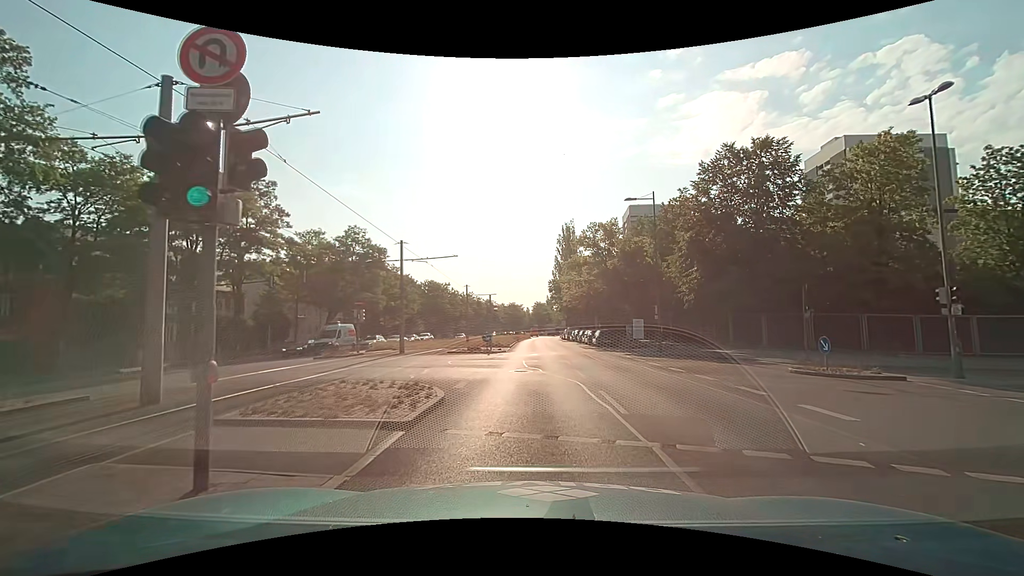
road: secondary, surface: asphalt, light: Day
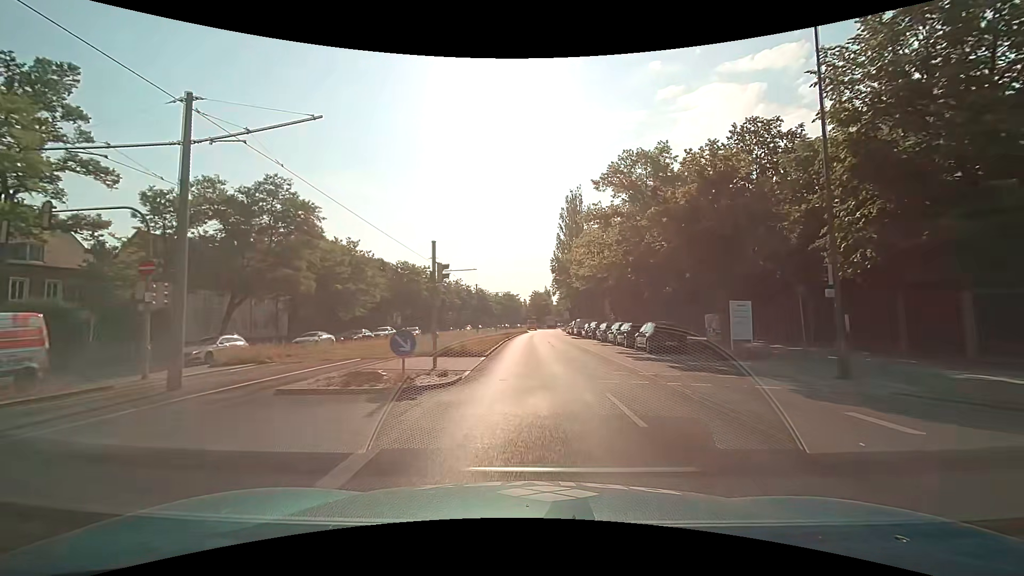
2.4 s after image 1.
(+0.1, +20.5) m; 0°
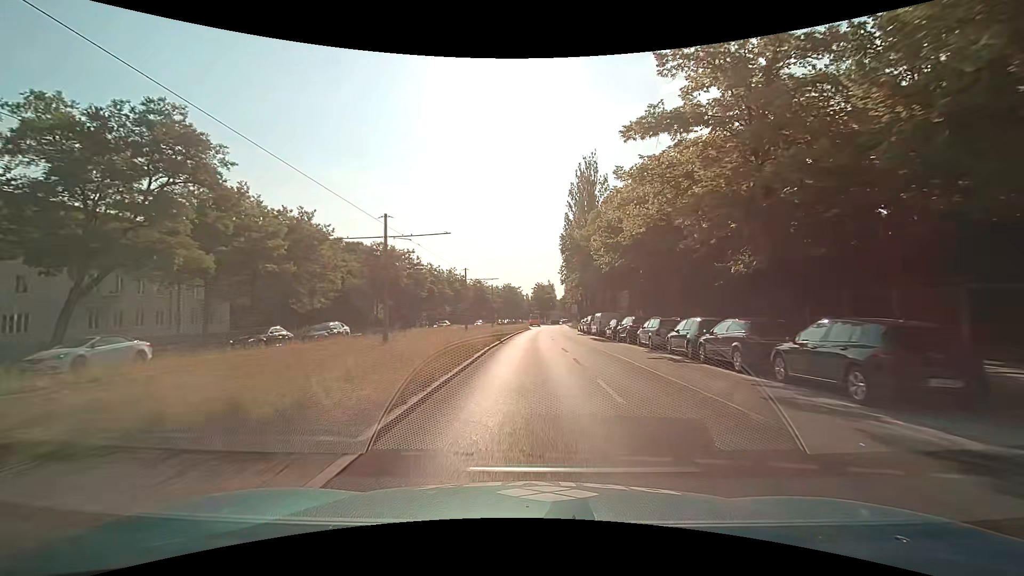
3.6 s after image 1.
(0.0, +14.9) m; -1°
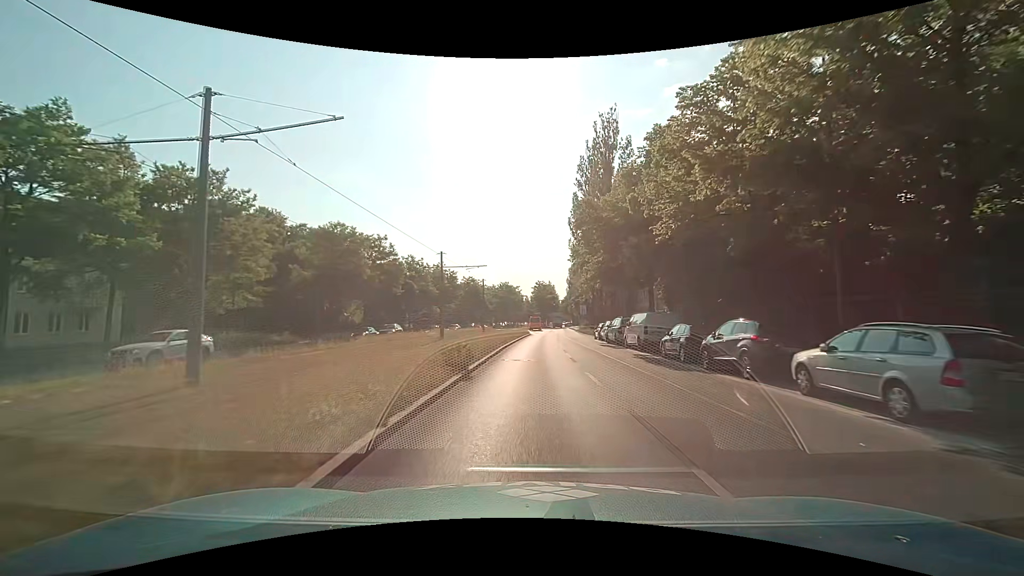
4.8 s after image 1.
(+0.1, +15.3) m; +1°
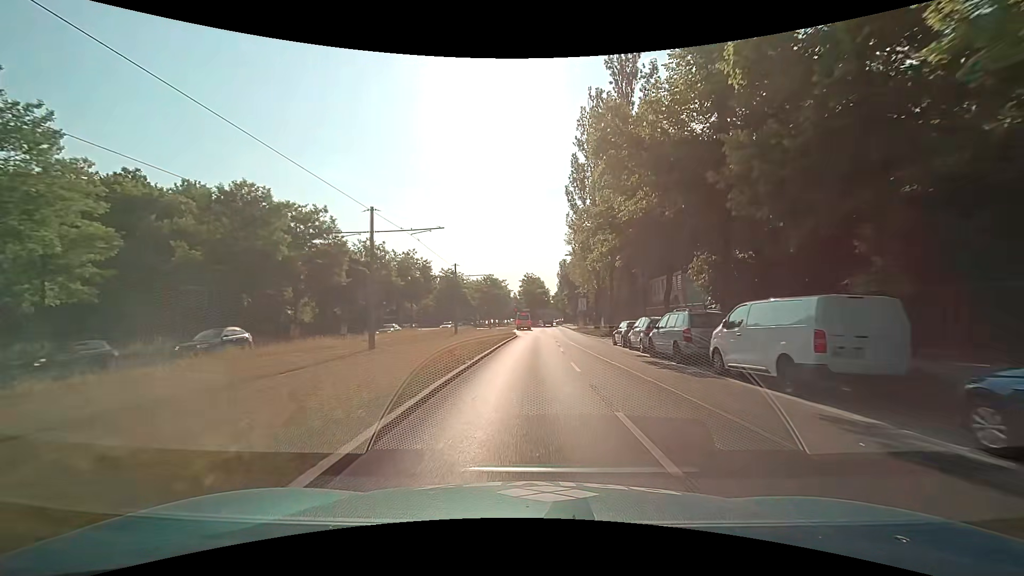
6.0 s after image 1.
(+0.2, +15.3) m; +2°
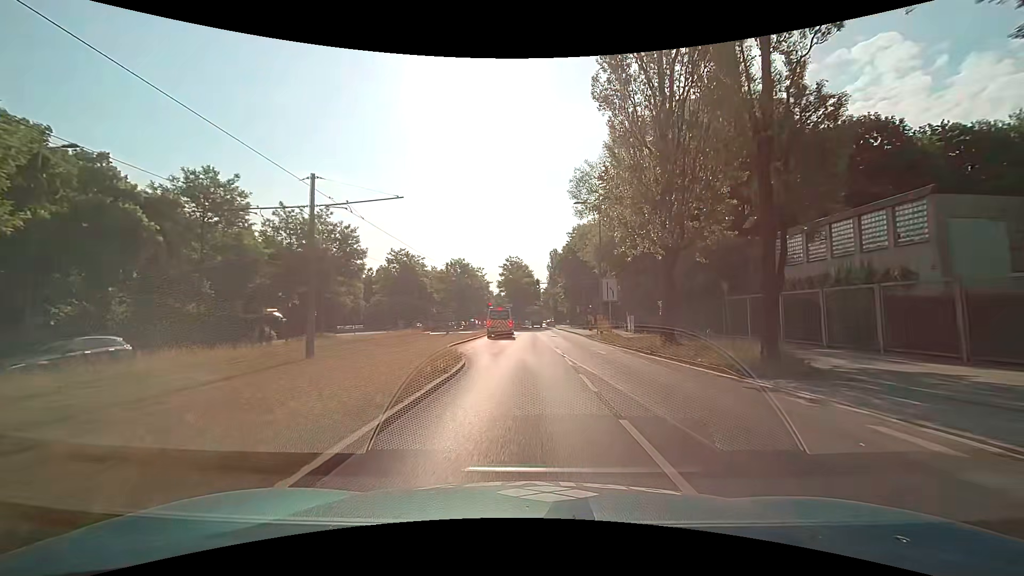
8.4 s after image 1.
(+0.1, +30.7) m; +1°
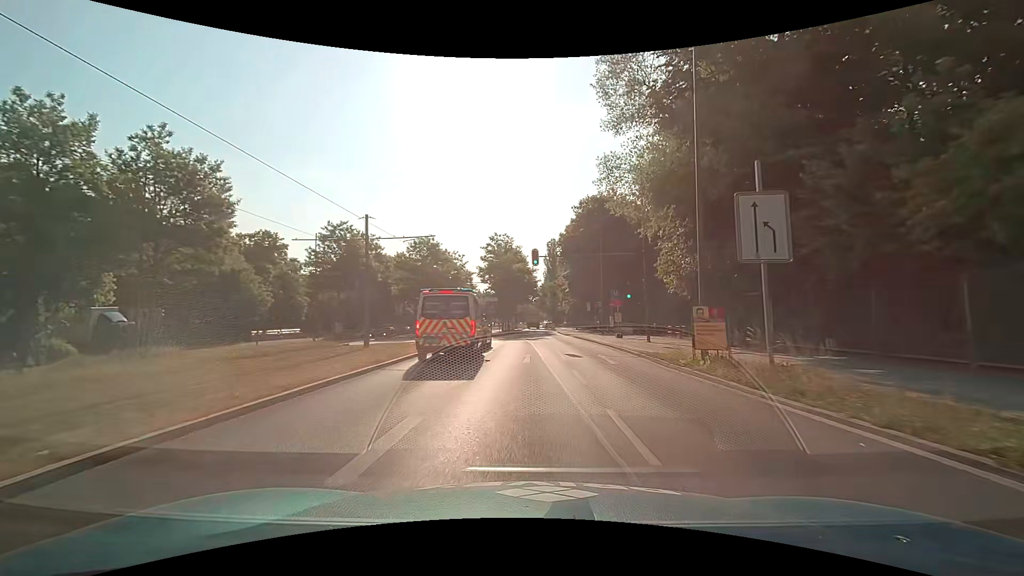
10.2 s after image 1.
(+0.2, +23.0) m; +1°
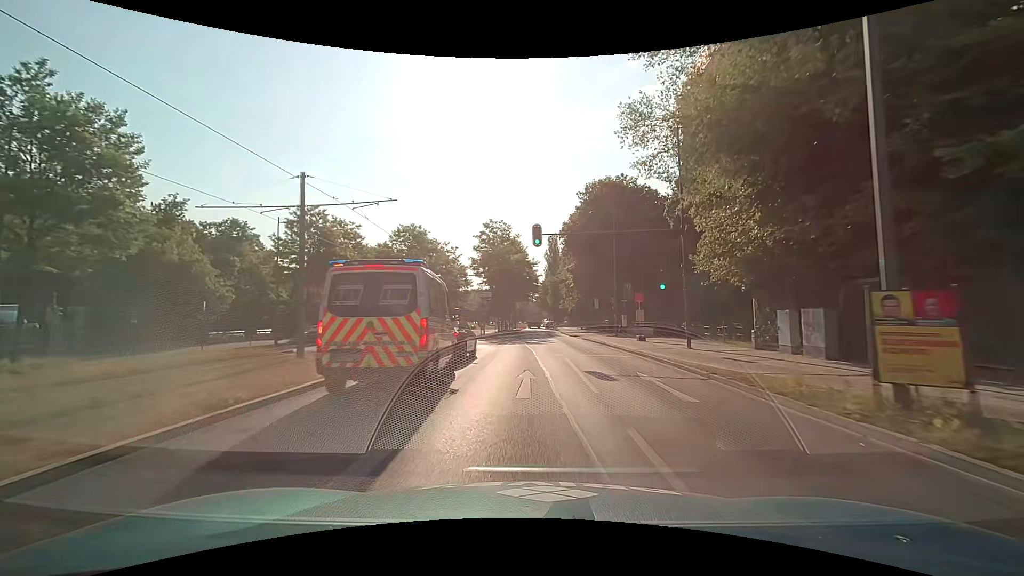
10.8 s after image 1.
(0.0, +7.5) m; 0°
(0, +10) (0, +20) (0, +30) (0, +40) (-1, +50) (0, +60) (0, +70) (0, +80) (0, +90) (+1, +100) m
